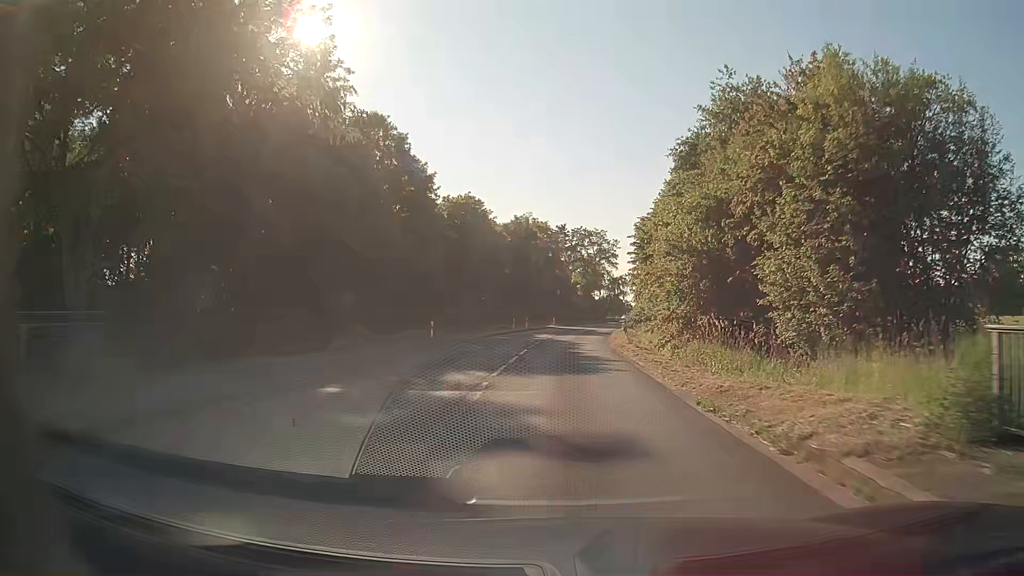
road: secondary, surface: asphalt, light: Day
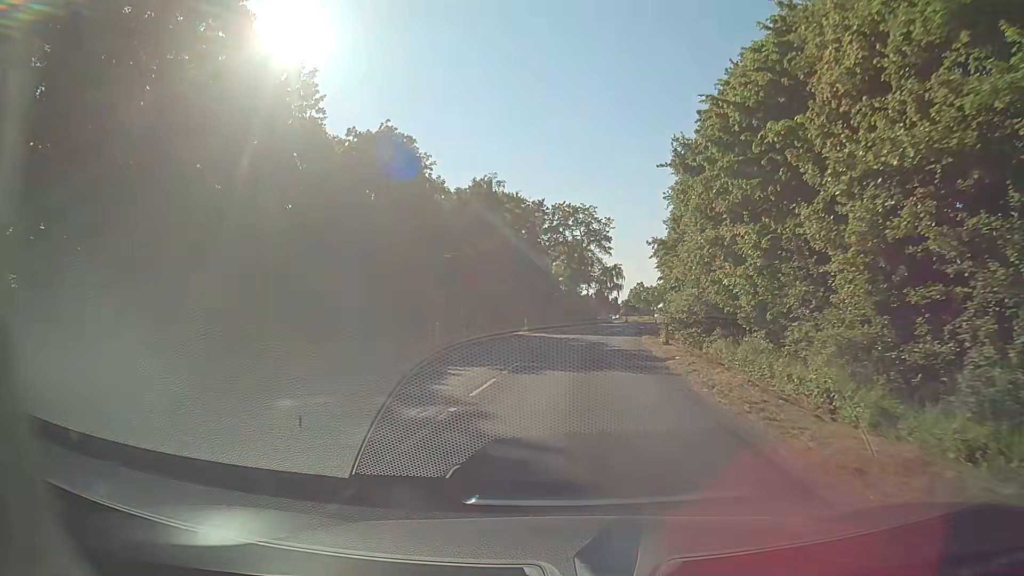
(+0.5, +31.5) m; +2°
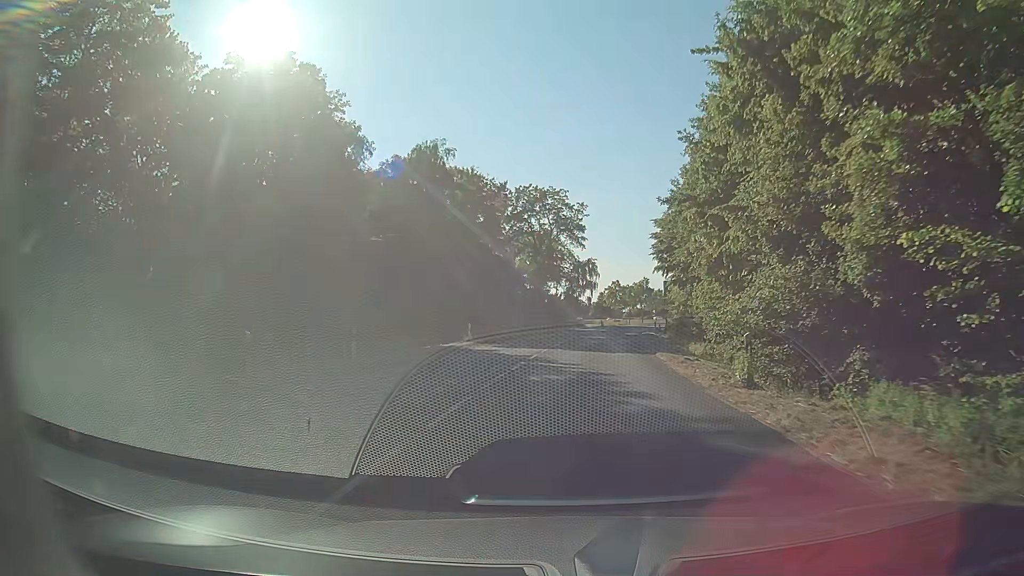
(+0.3, +16.5) m; +3°
(0, +10) (0, +20) (+1, +30) (+2, +40) (+3, +50) (+5, +60) (+7, +70) (+9, +79) (+11, +89) (+14, +99) m
